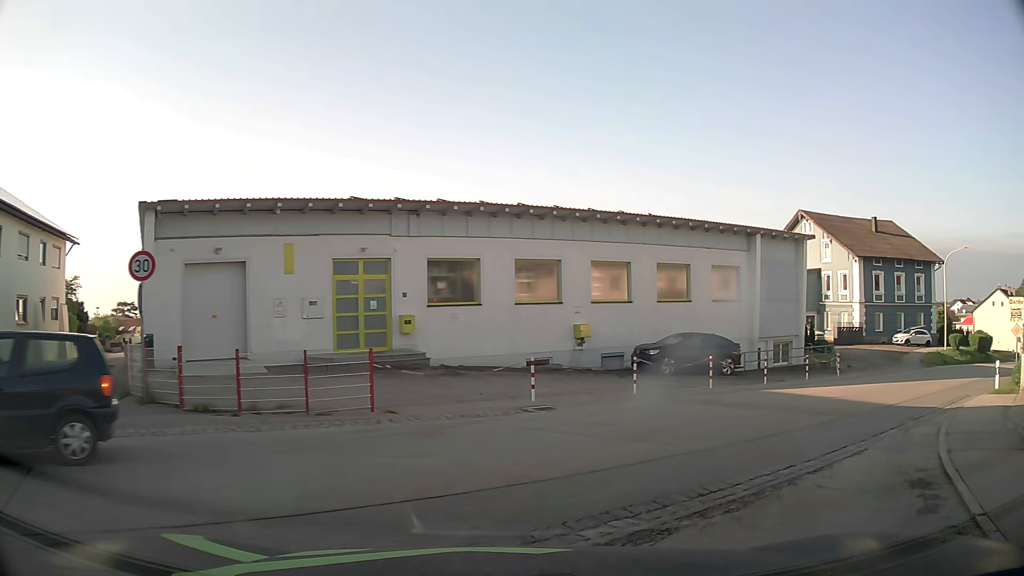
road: tertiary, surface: asphalt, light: Day
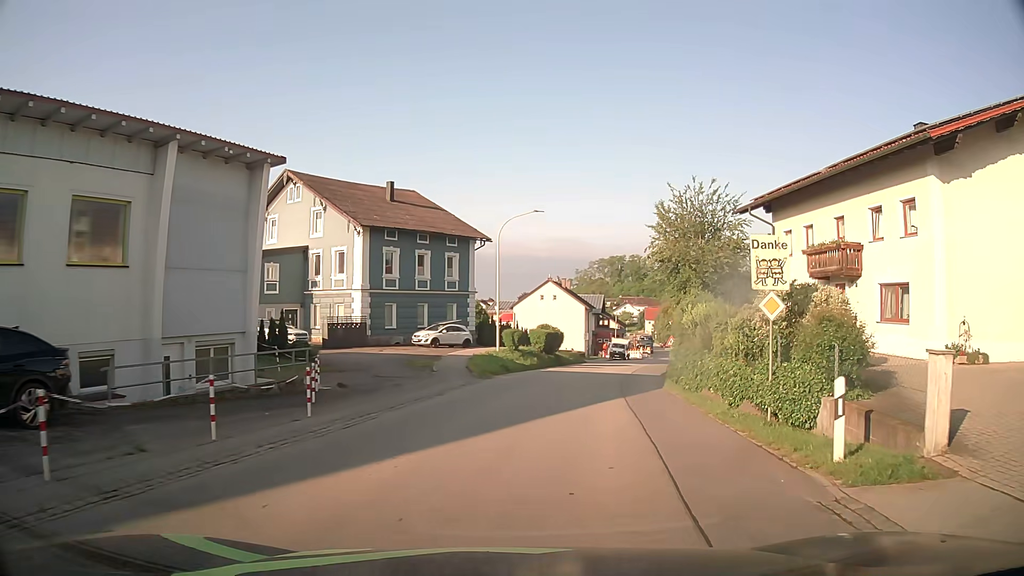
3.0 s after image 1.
(+7.5, +15.0) m; +43°
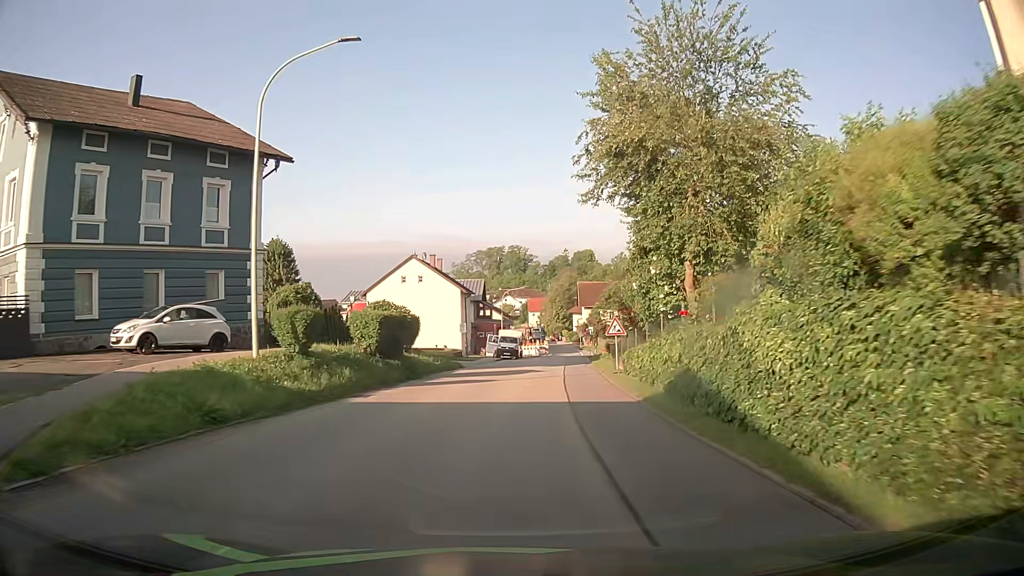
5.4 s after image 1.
(+2.5, +22.4) m; +11°
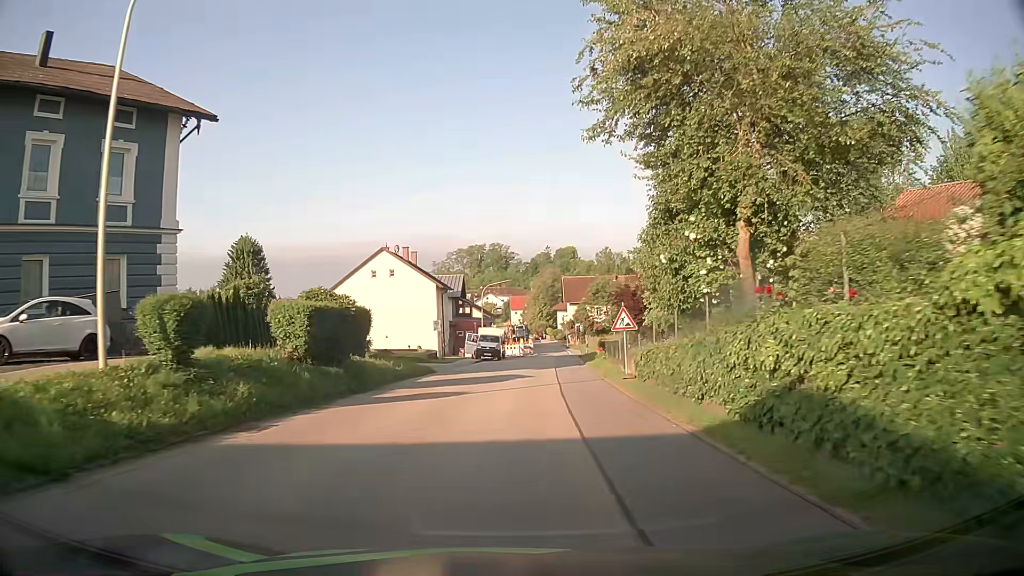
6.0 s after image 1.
(+0.1, +6.2) m; +2°
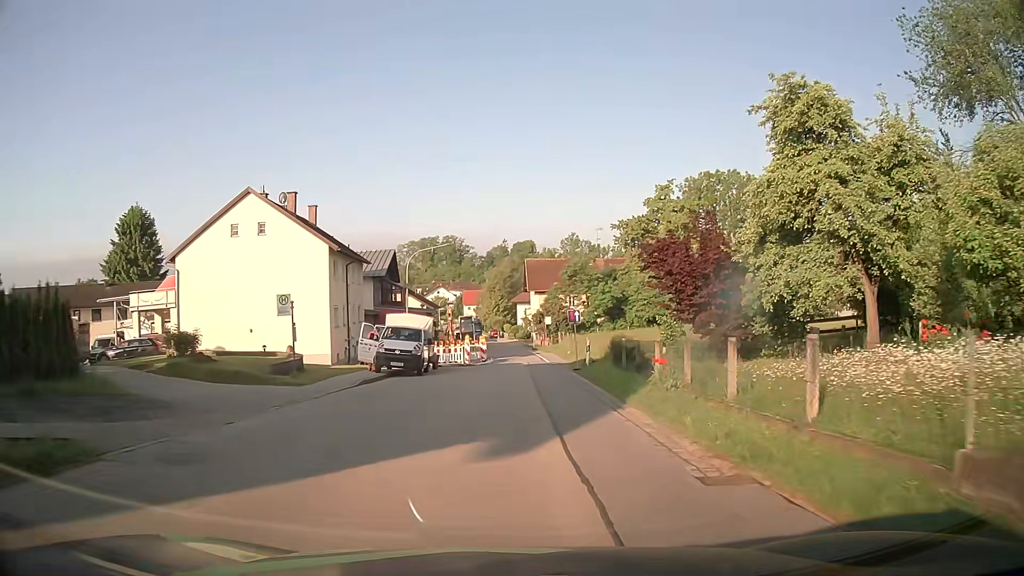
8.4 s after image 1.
(+0.9, +24.2) m; +4°
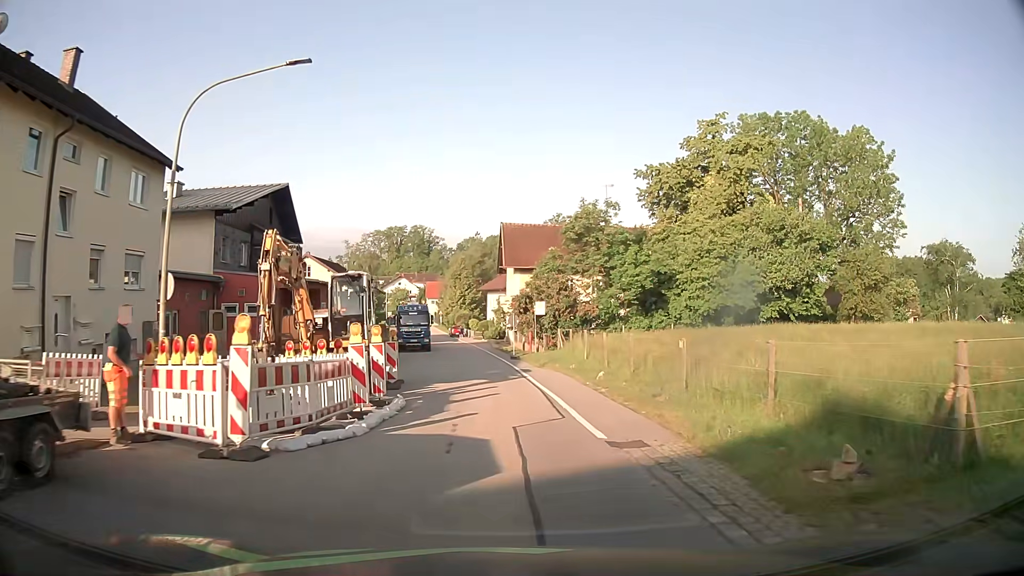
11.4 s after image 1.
(+0.6, +28.8) m; +2°
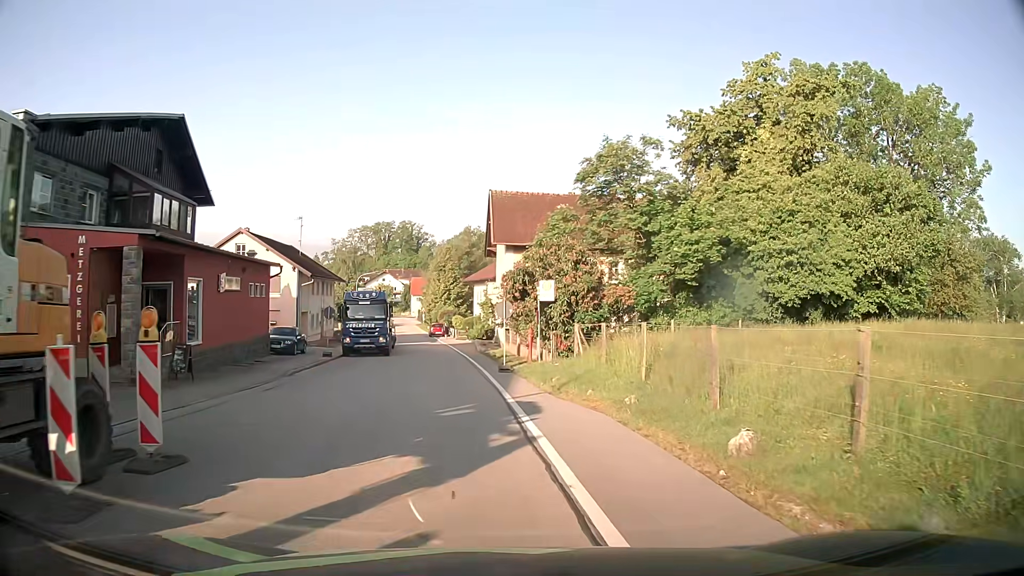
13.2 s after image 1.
(+0.2, +13.8) m; +2°
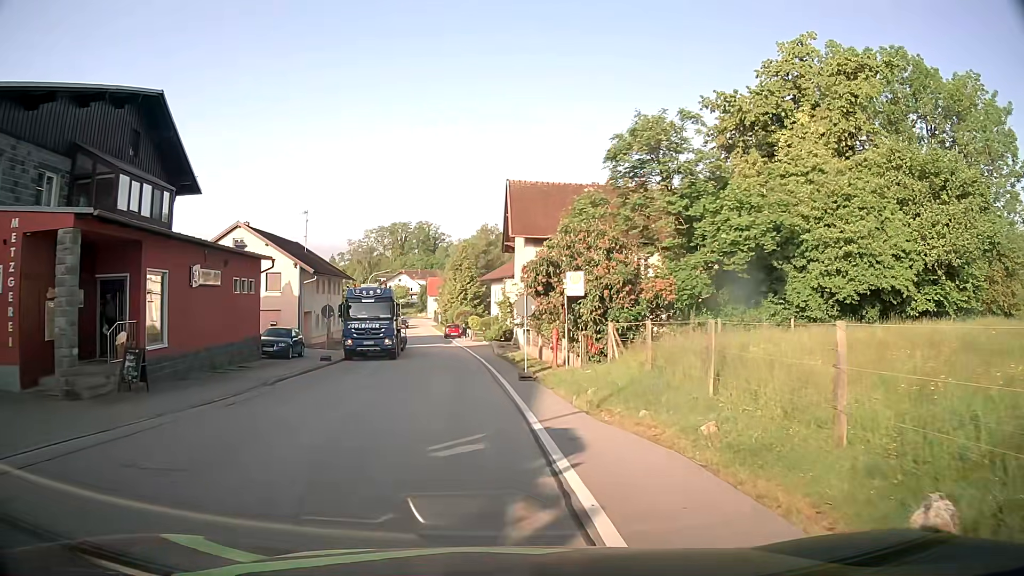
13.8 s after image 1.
(-0.1, +3.6) m; -2°
